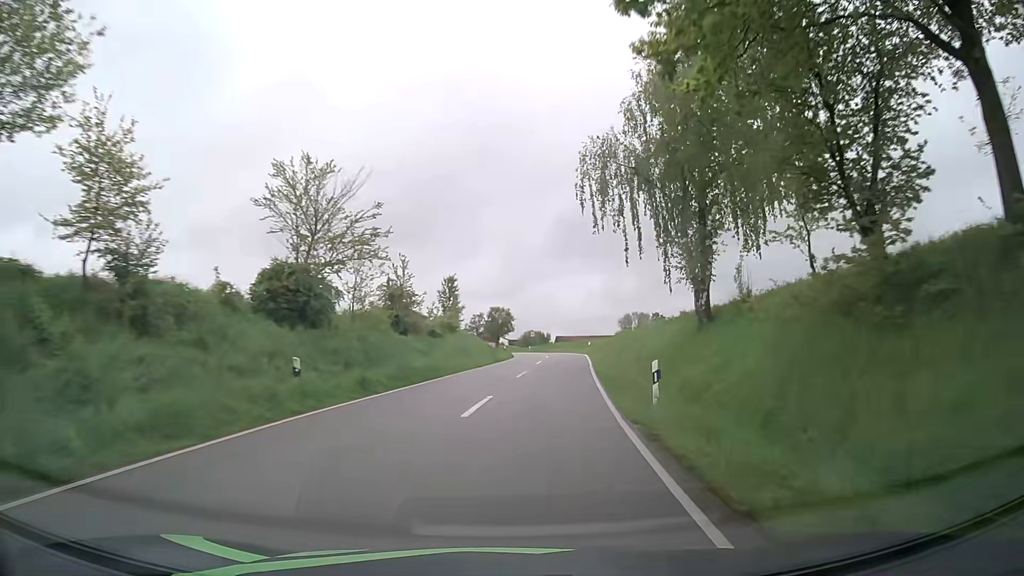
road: tertiary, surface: asphalt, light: Day
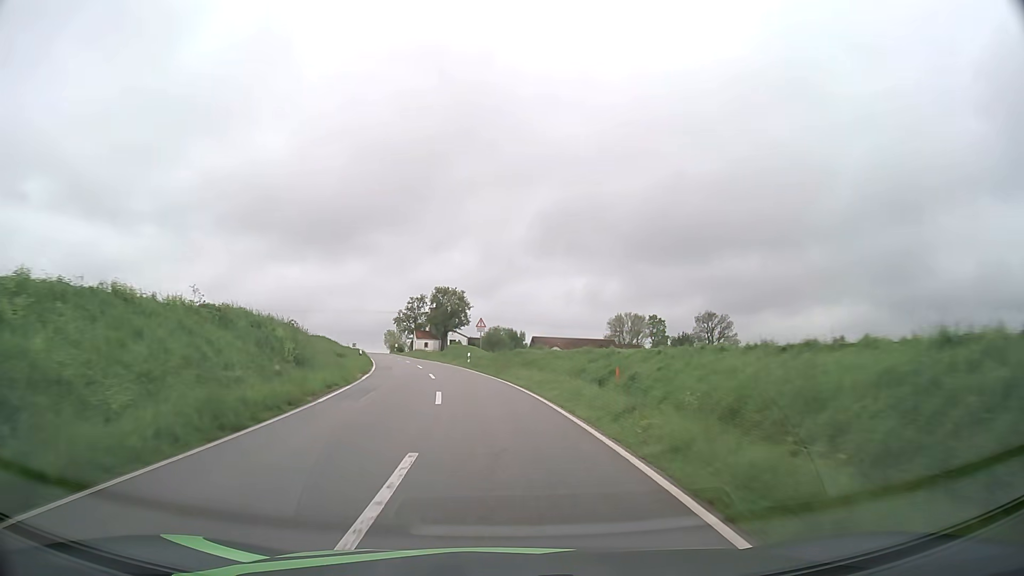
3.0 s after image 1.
(+4.5, +55.5) m; +2°
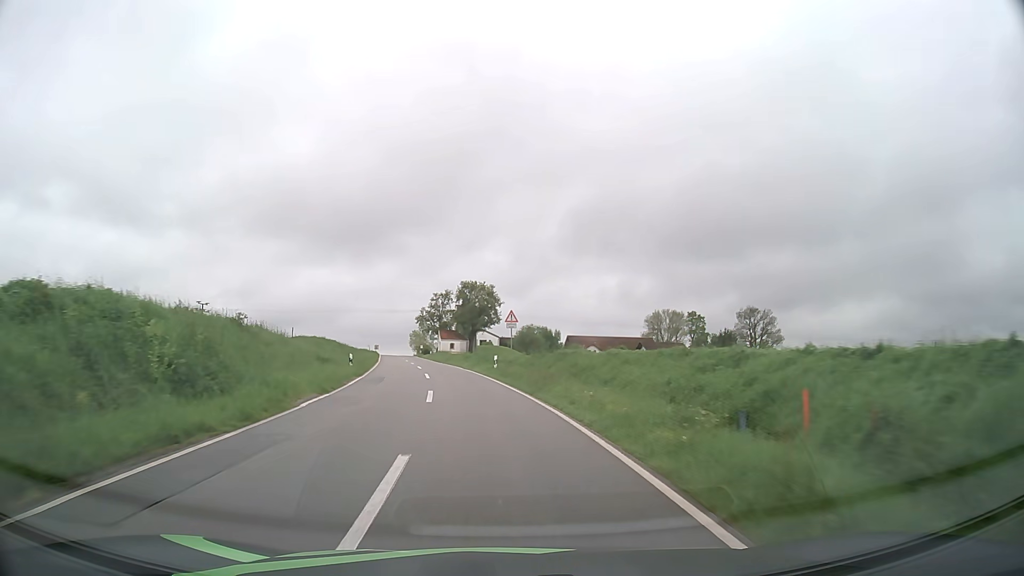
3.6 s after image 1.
(-0.3, +11.4) m; -3°
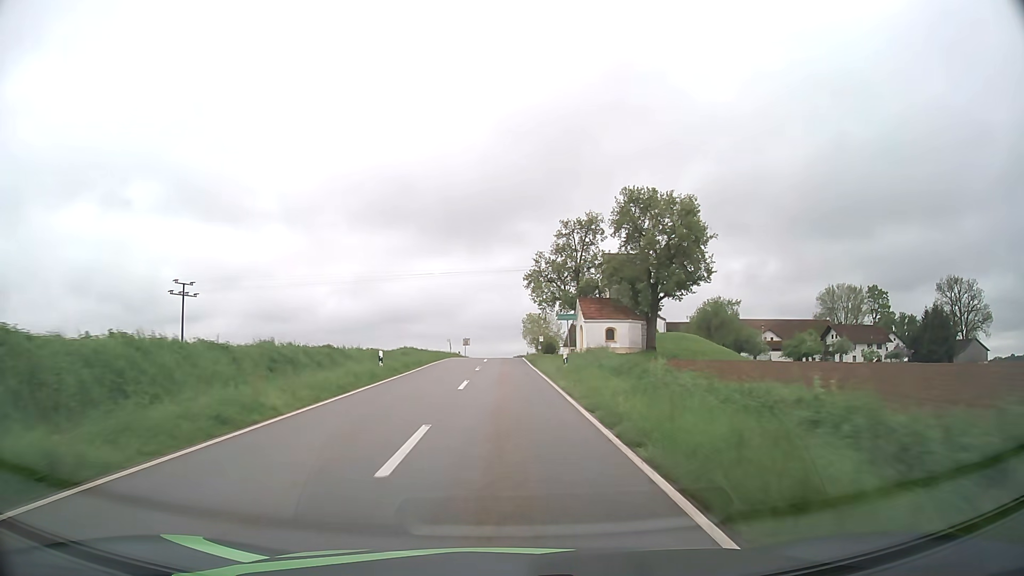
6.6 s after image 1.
(-6.8, +56.7) m; -11°
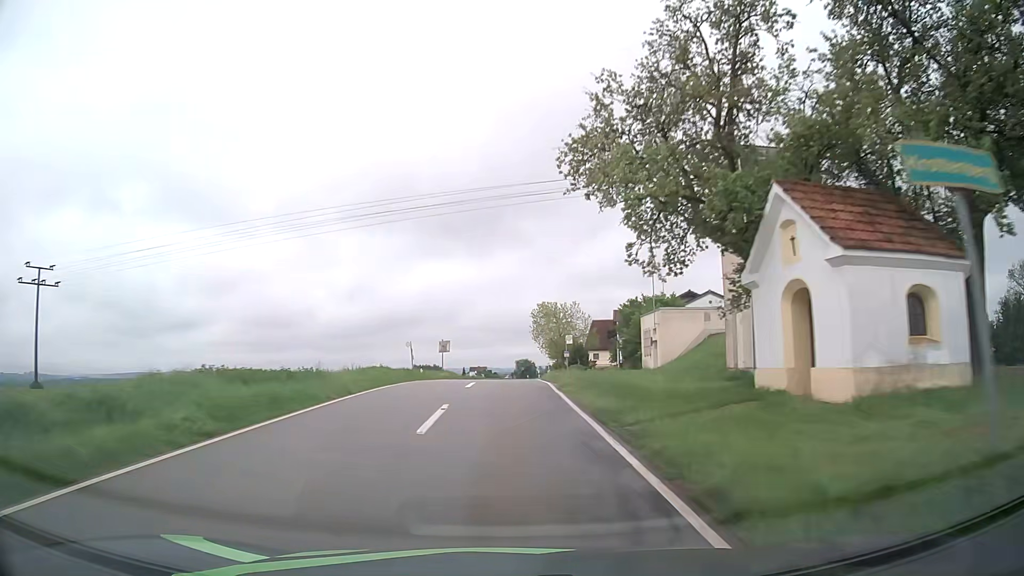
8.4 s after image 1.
(-0.1, +32.5) m; 0°
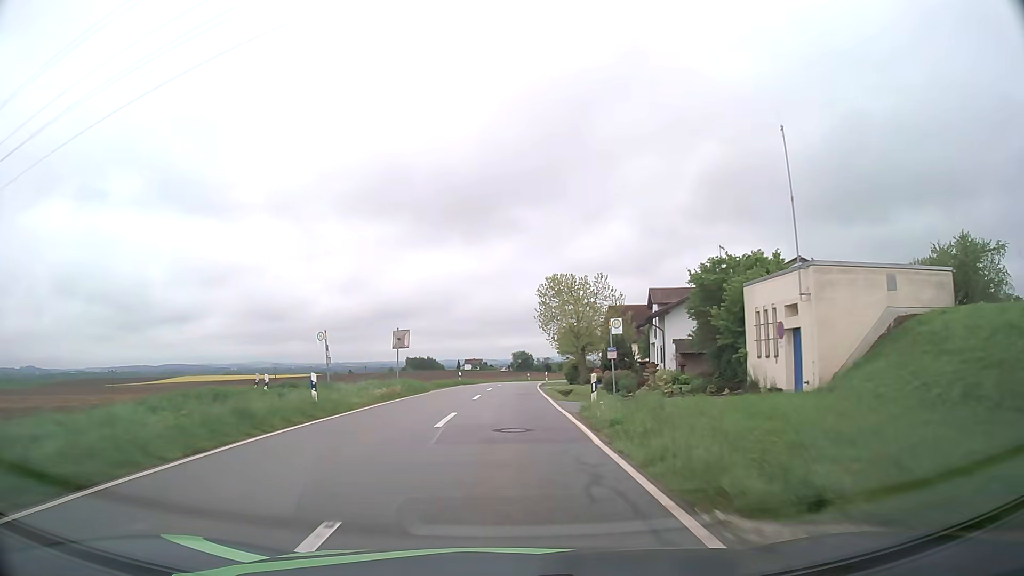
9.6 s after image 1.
(0.0, +20.4) m; 0°
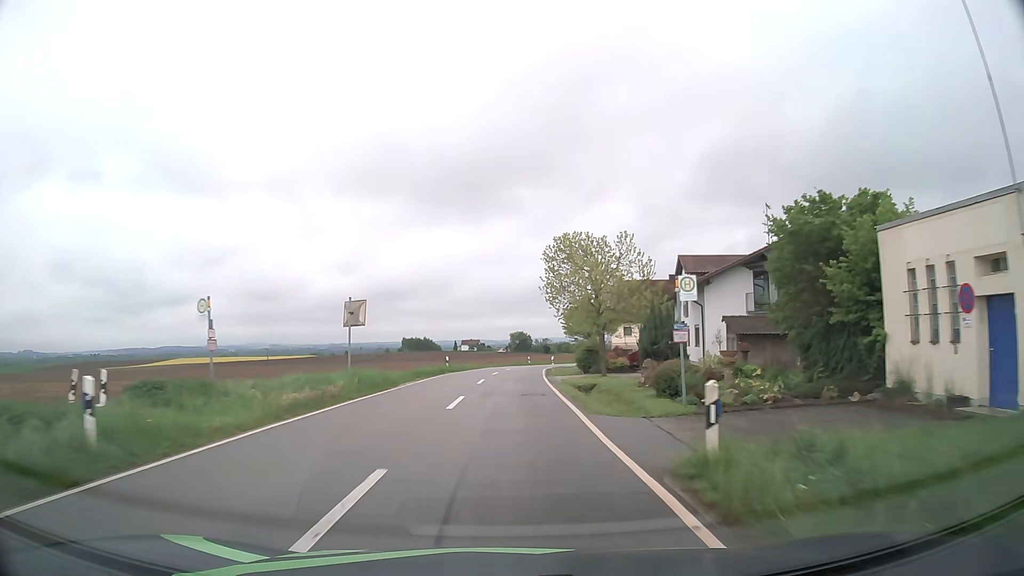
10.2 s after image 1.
(+0.1, +9.8) m; +1°
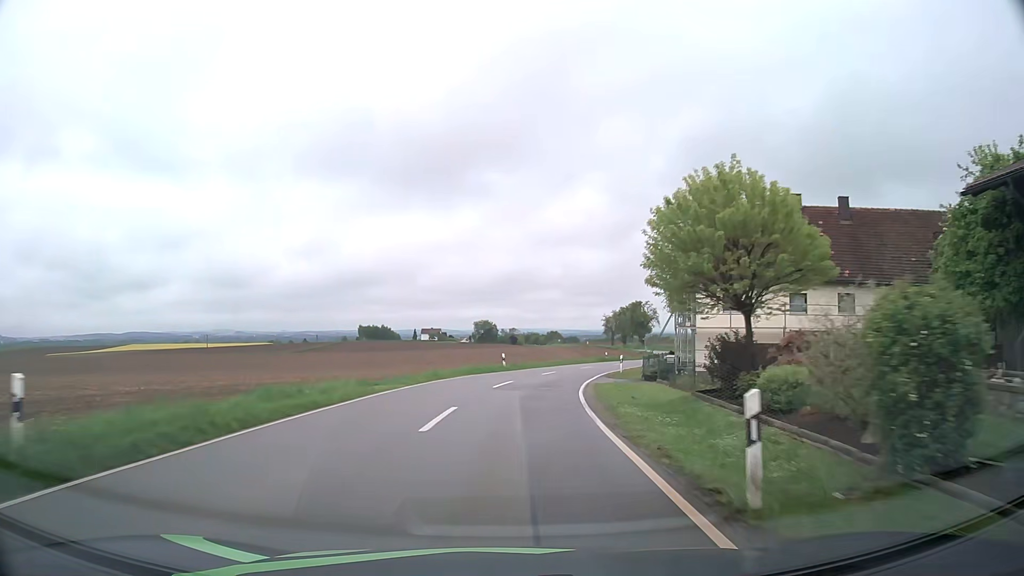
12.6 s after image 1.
(+0.6, +40.0) m; +3°
(0, +10) (+1, +20) (+2, +30) (+4, +40) (+7, +49) (+11, +59) (+14, +68) (+18, +77) (+21, +87) (+24, +96) m
